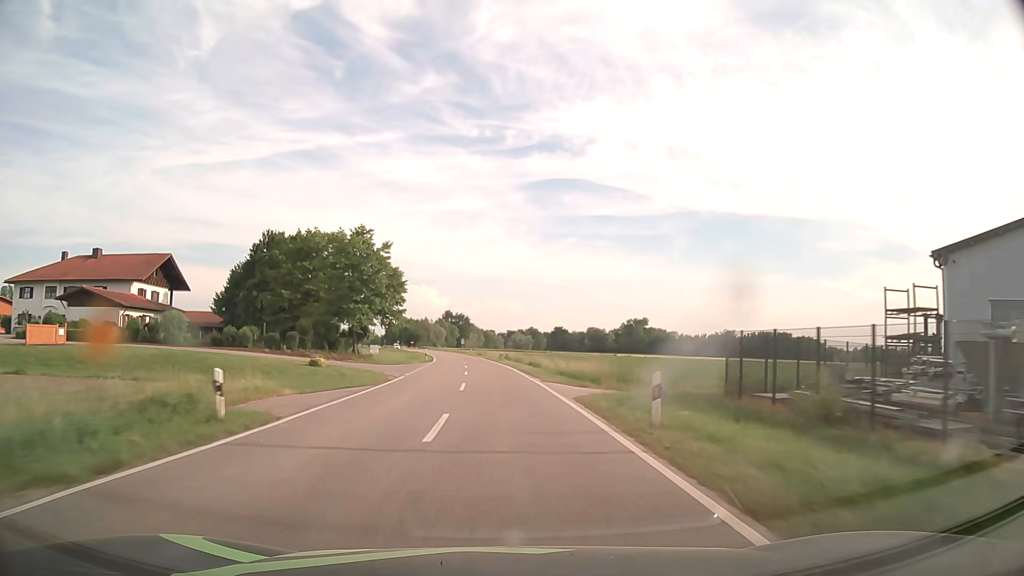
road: tertiary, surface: asphalt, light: Day
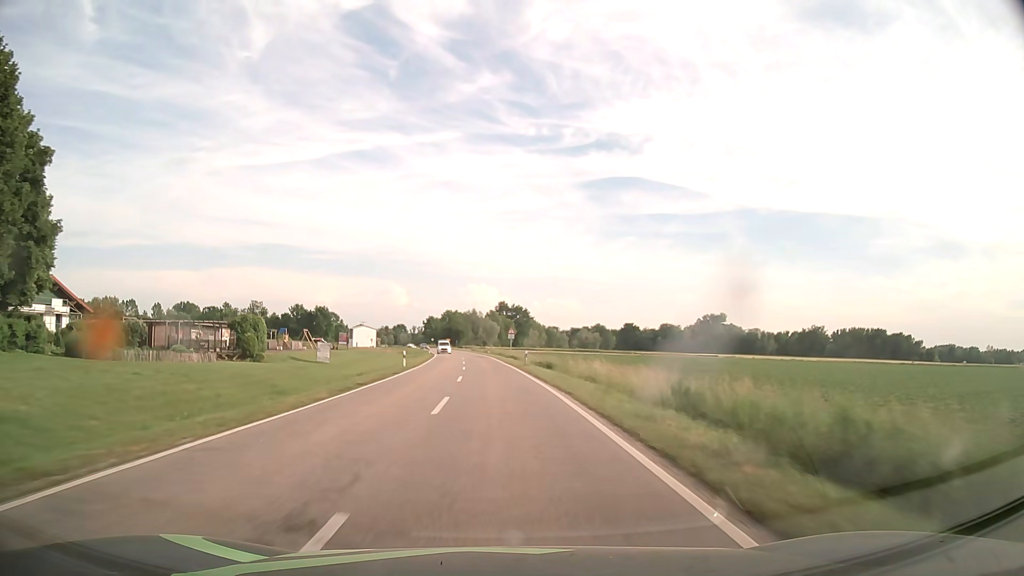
(-3.1, +69.4) m; -5°
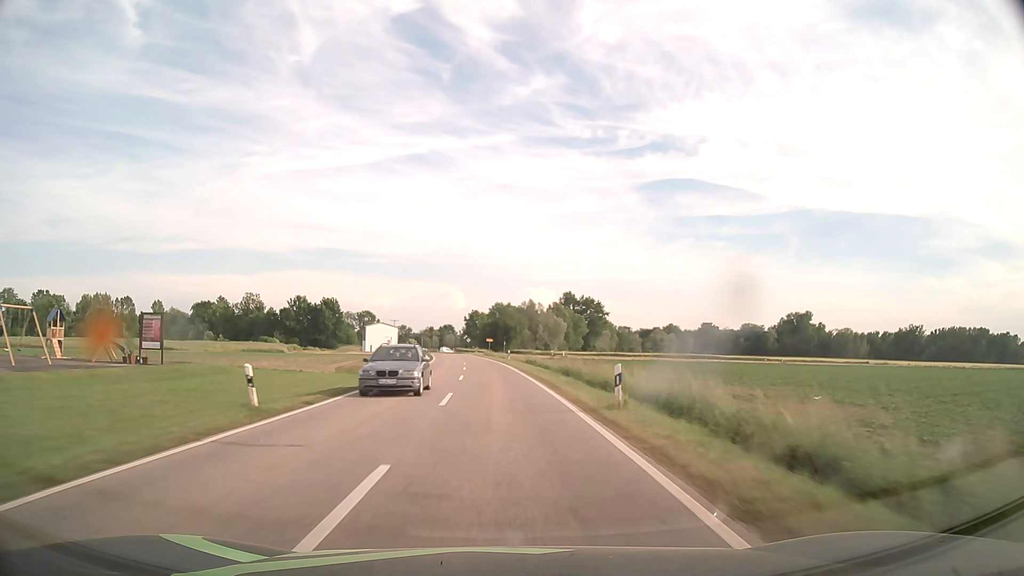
(-3.3, +70.2) m; -5°
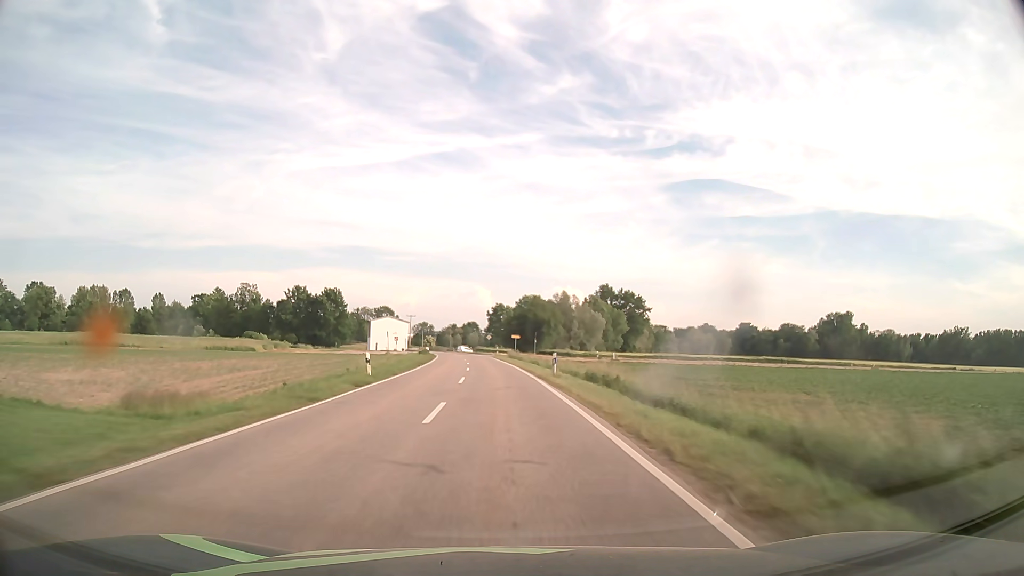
(-0.6, +28.2) m; -2°
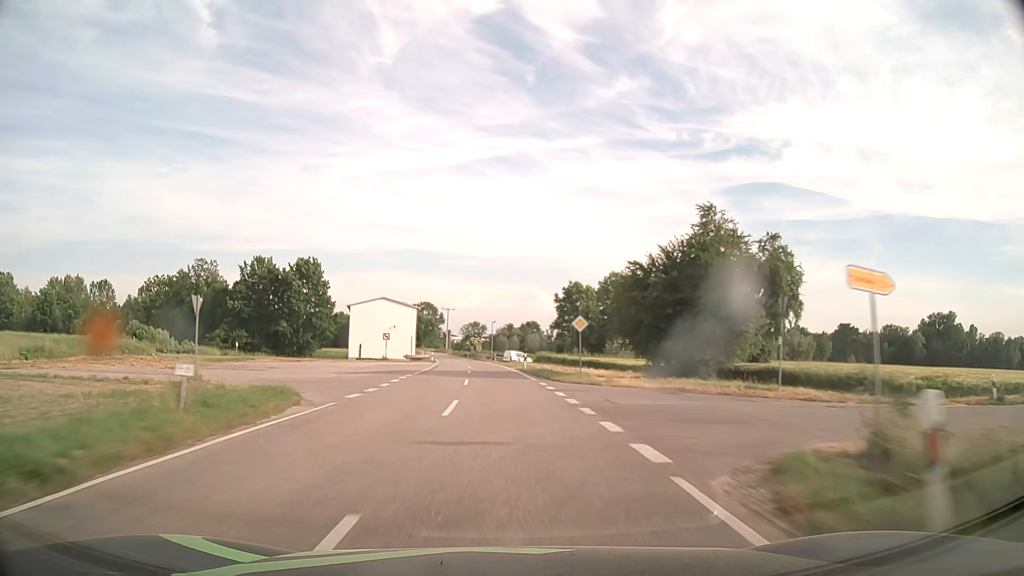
(-3.1, +70.8) m; -5°
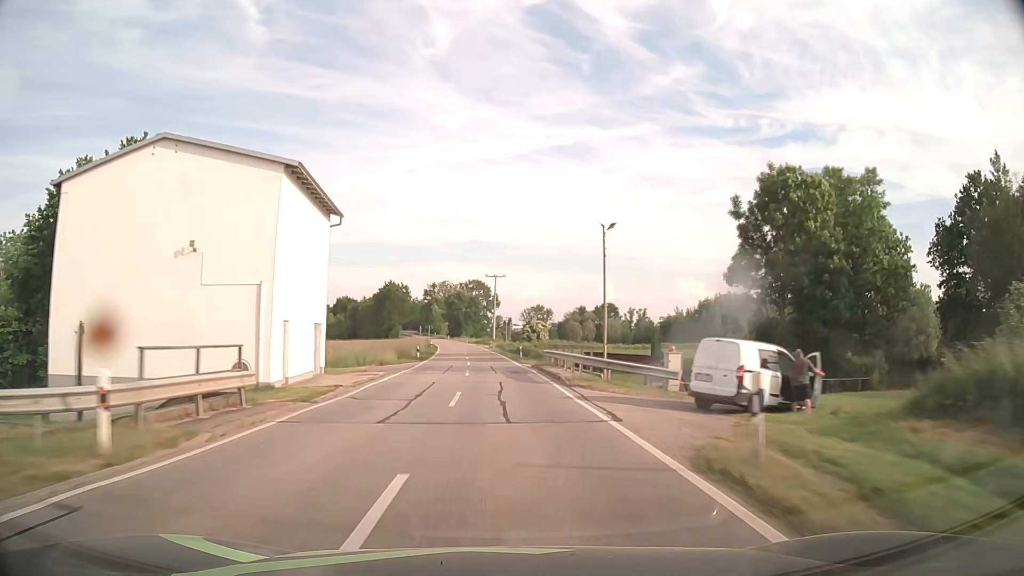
(-3.1, +71.0) m; -5°
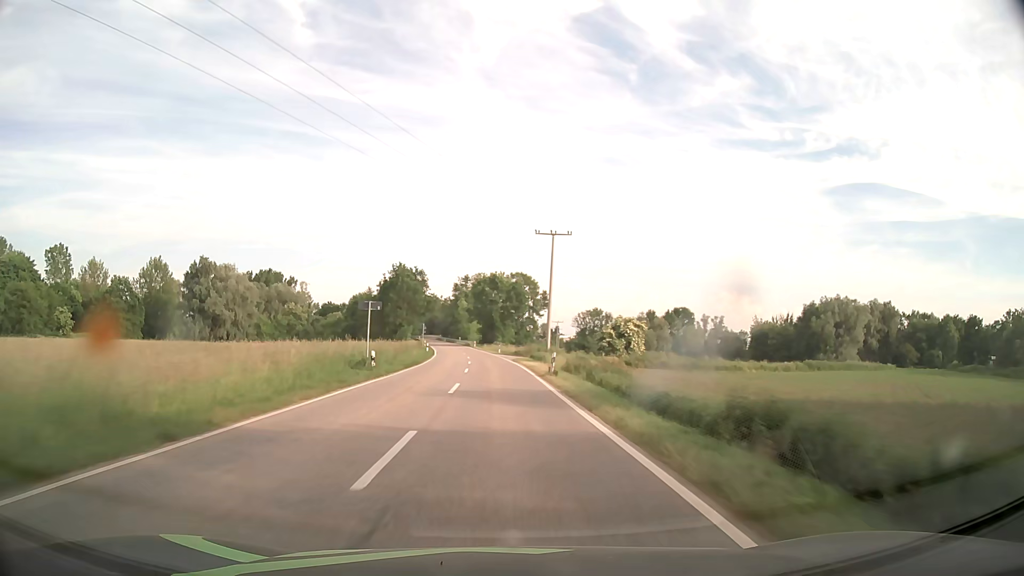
(-1.9, +57.0) m; -4°
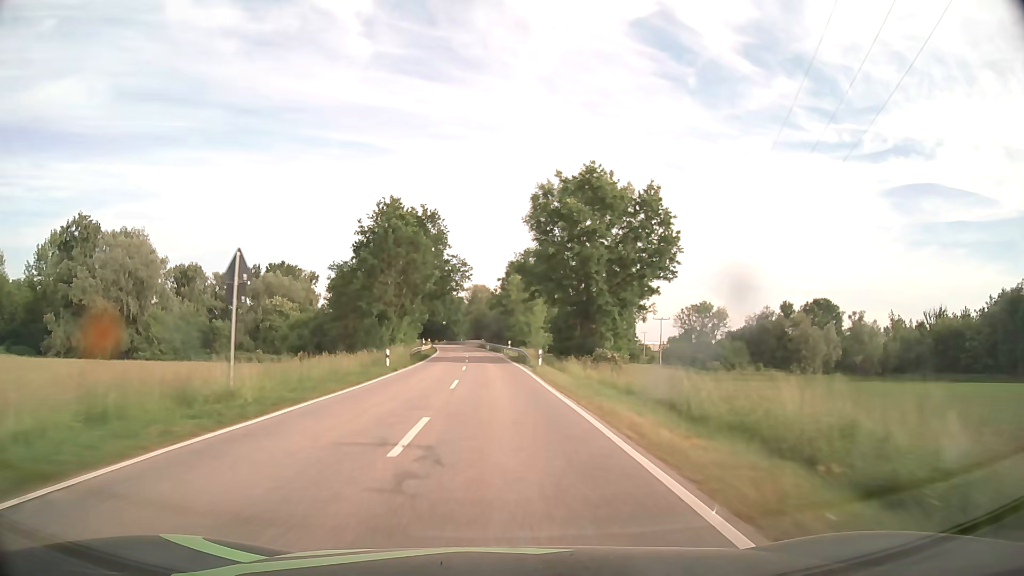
(-2.9, +70.6) m; -5°
(0, +10) (0, +20) (-1, +30) (-1, +40) (-2, +50) (-2, +60) (-3, +70) (-4, +80) (-5, +90) (-6, +100) m
